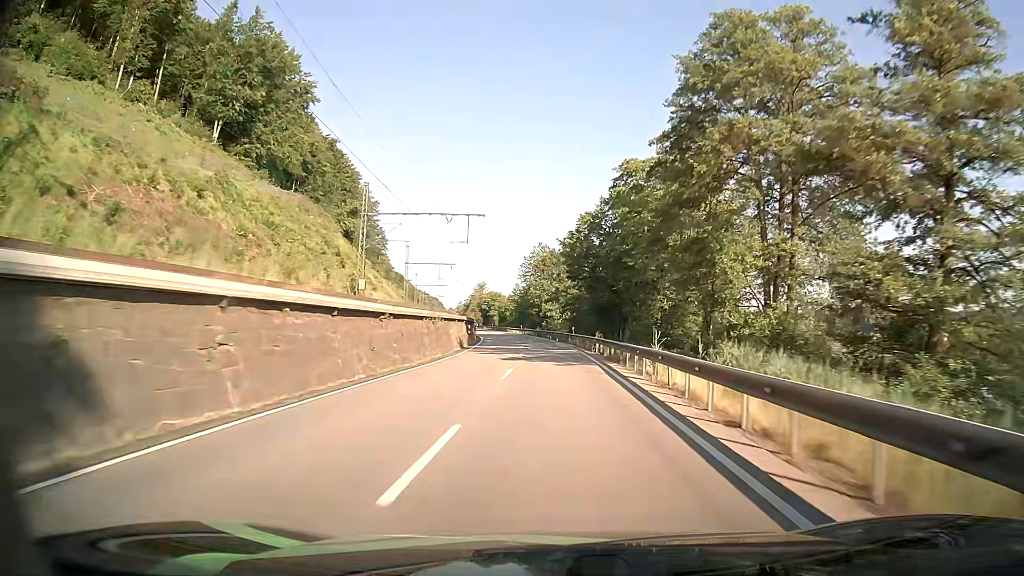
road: primary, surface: asphalt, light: Day
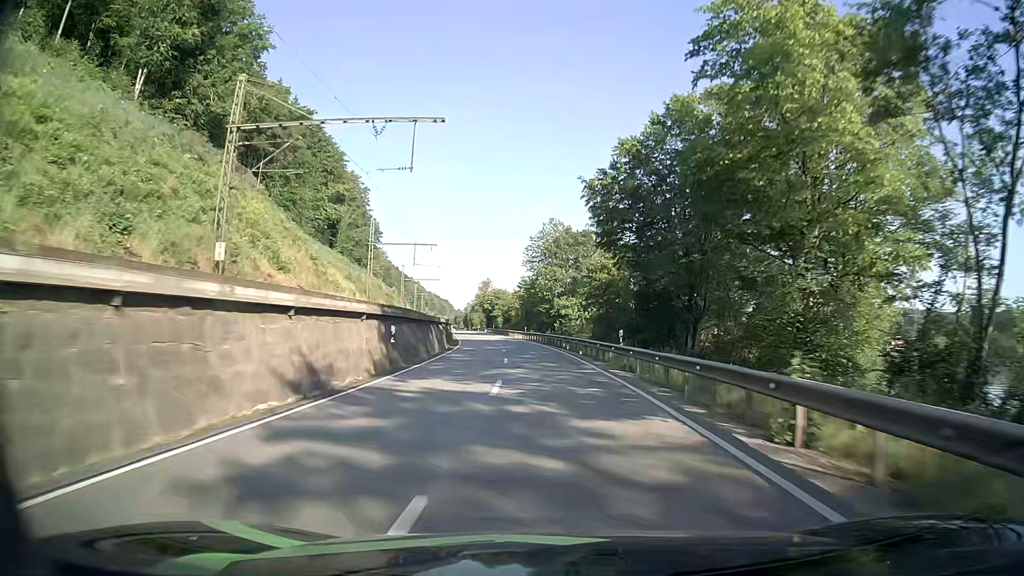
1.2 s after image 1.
(-0.2, +27.7) m; -1°
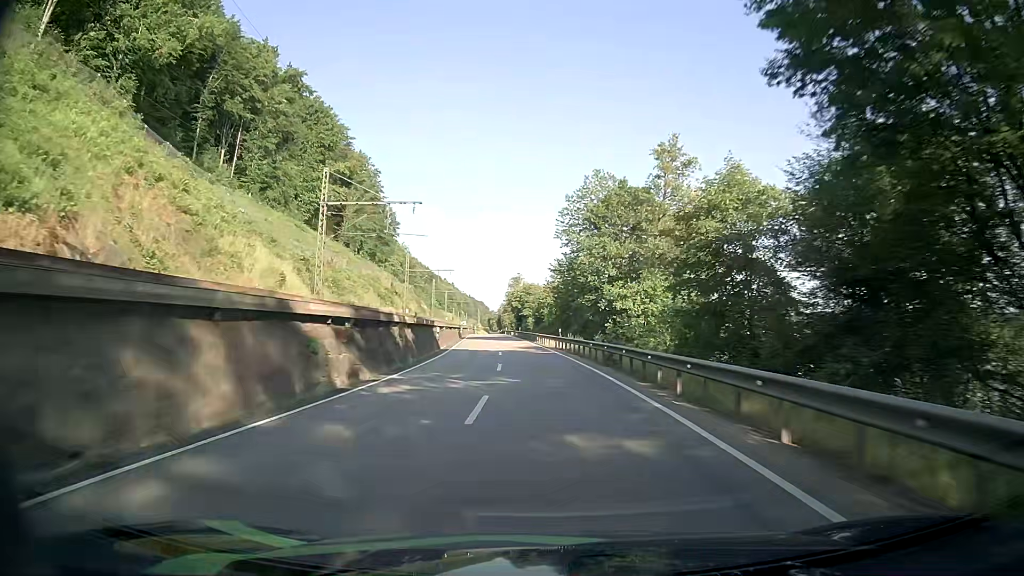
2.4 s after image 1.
(-0.7, +27.8) m; -3°
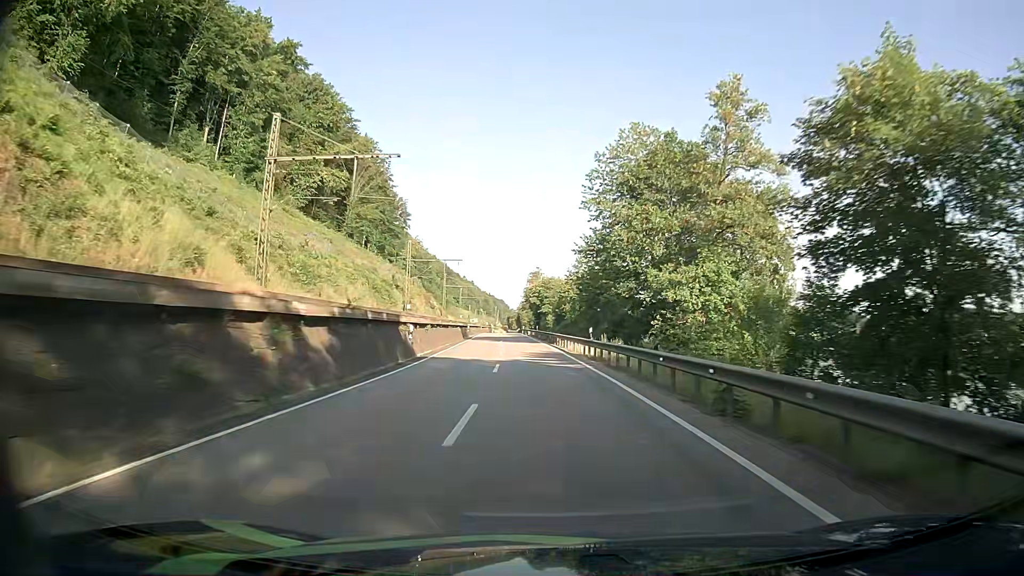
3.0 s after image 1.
(-0.1, +13.9) m; -1°
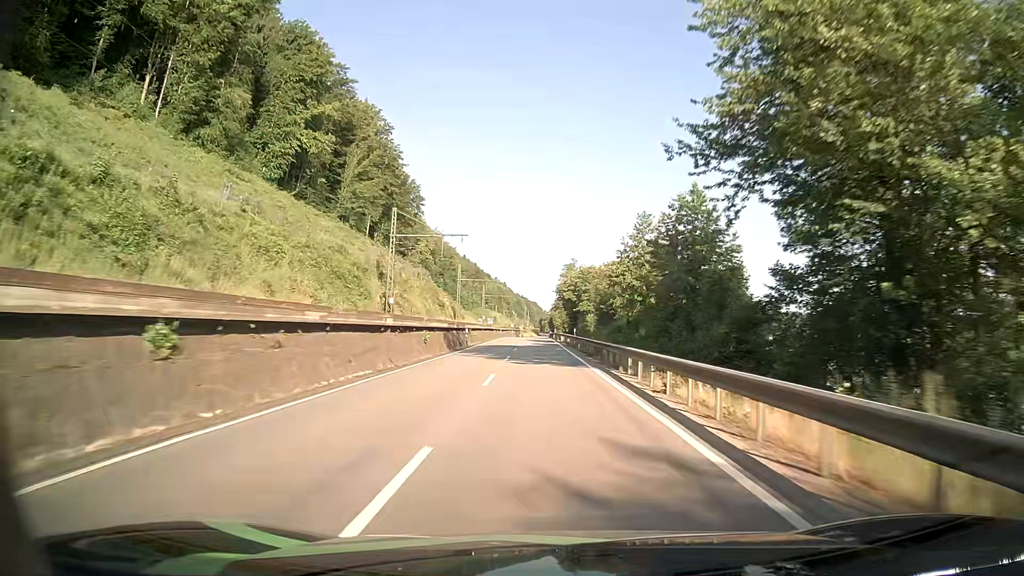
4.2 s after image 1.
(-0.7, +28.1) m; -3°
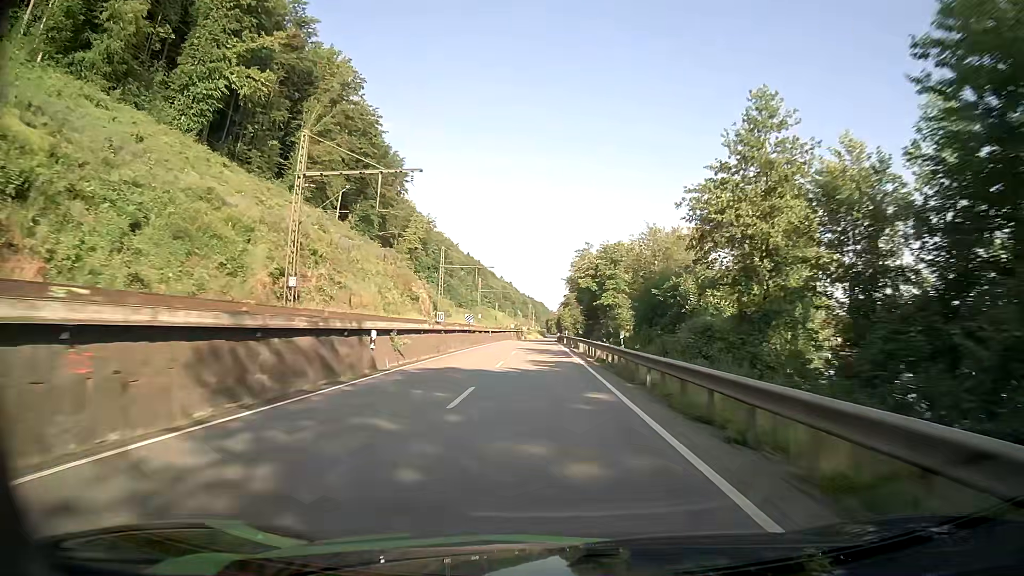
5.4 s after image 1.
(-0.2, +28.3) m; -1°
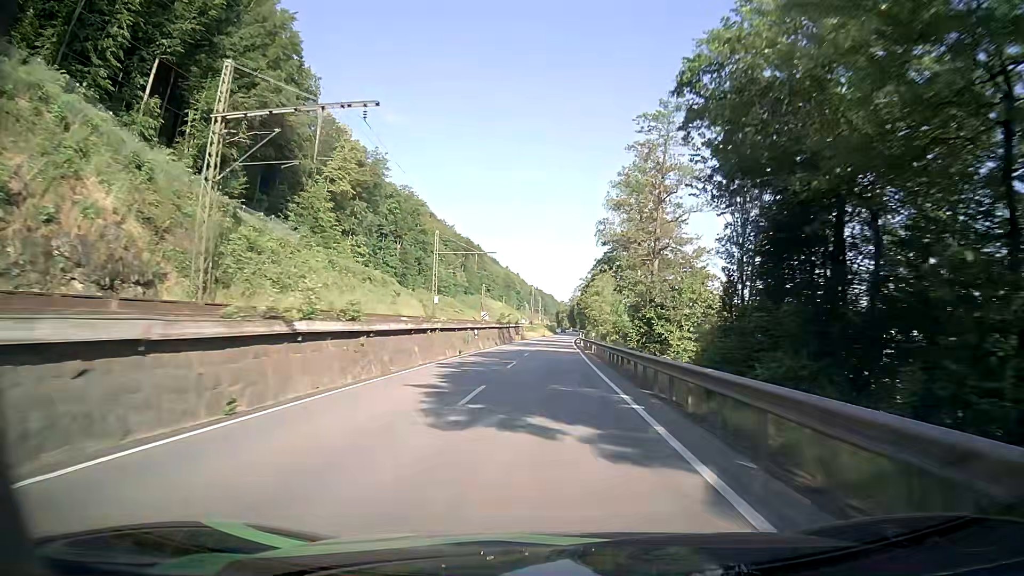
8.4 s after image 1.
(-0.6, +70.9) m; -1°
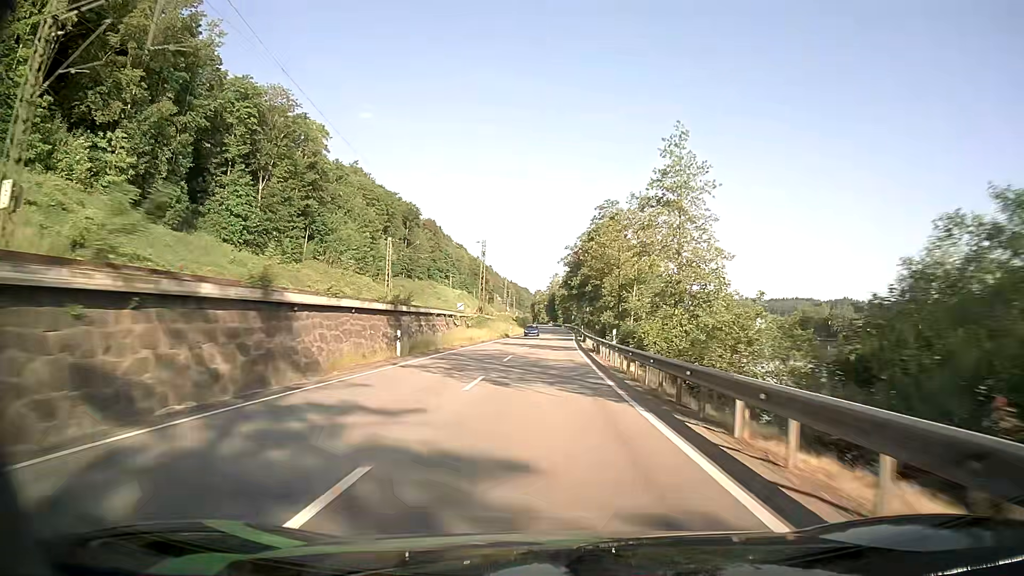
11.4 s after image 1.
(+1.1, +69.3) m; +2°
(0, +10) (0, +20) (0, +30) (0, +40) (+1, +50) (+1, +60) (+1, +70) (+1, +80) (+2, +90) (+2, +100) m
